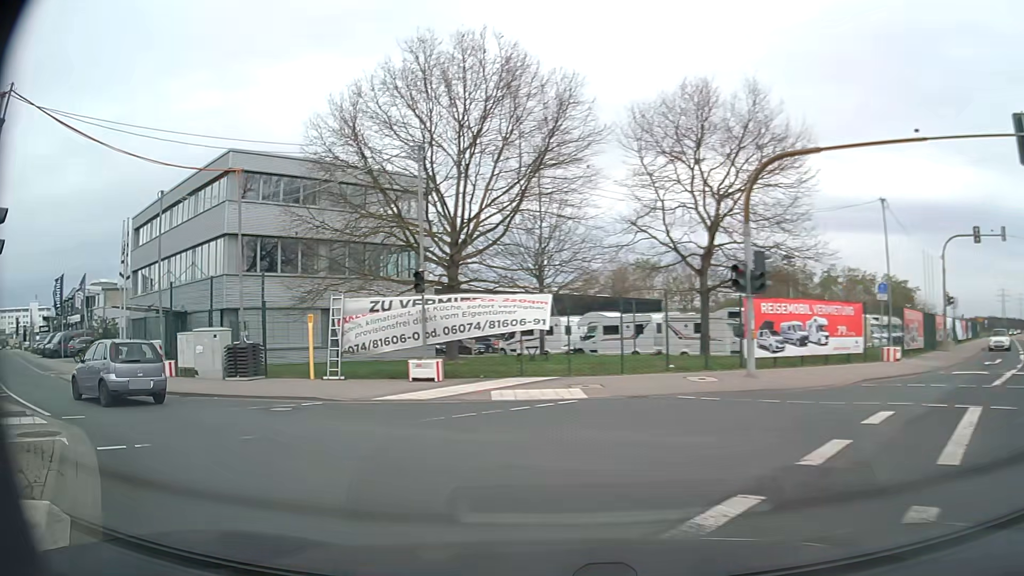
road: secondary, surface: asphalt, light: Day
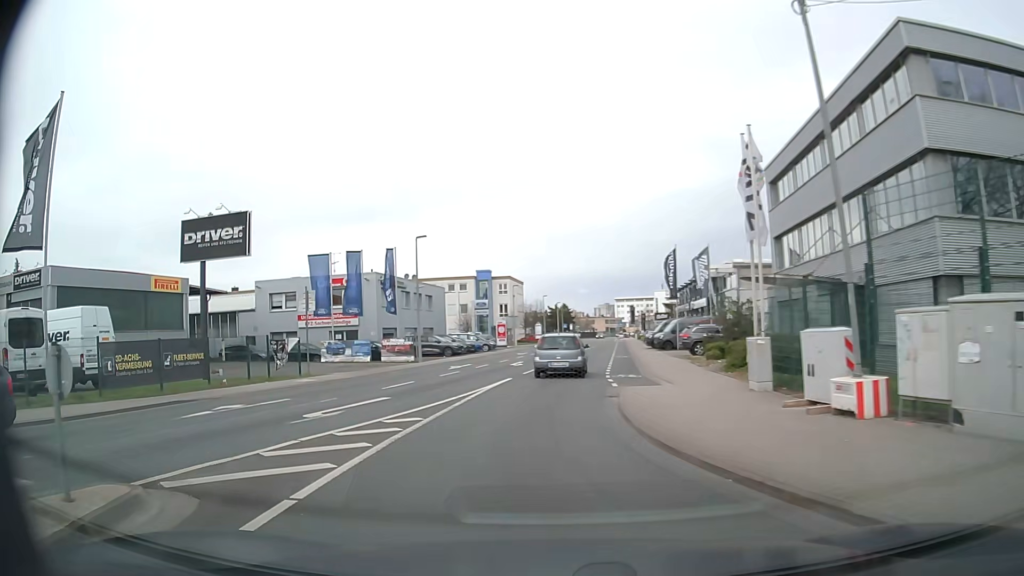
(-6.7, +12.1) m; -56°
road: tertiary
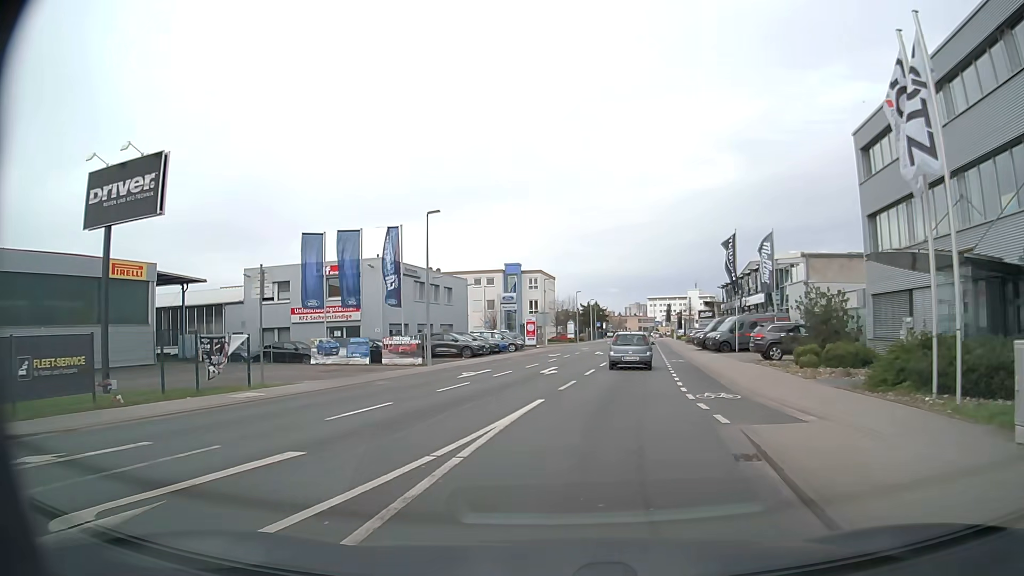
(-0.5, +7.9) m; -3°
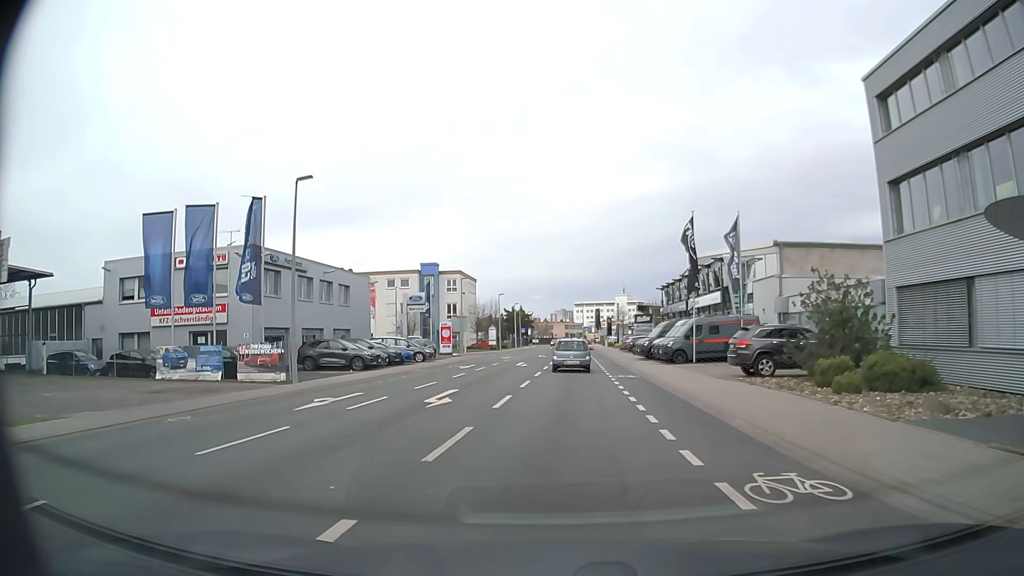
(+0.6, +8.9) m; +8°
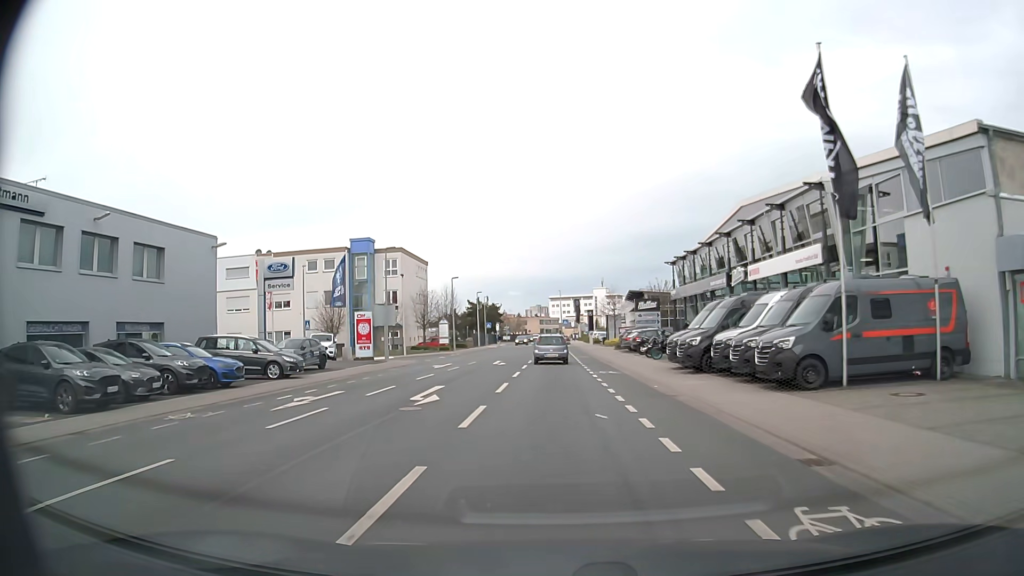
(+0.2, +21.8) m; +1°
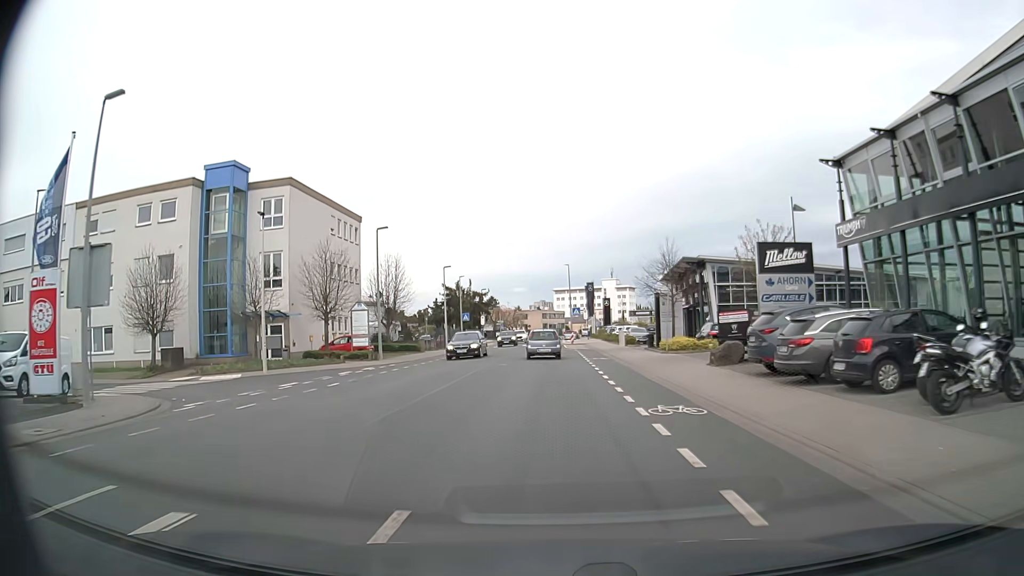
(0.0, +32.1) m; 0°
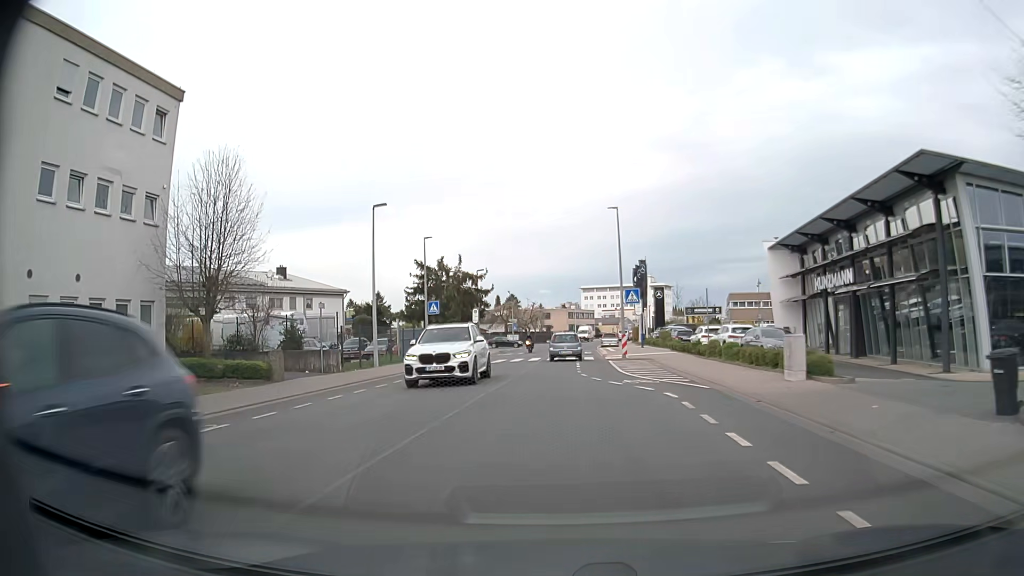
(-0.5, +31.8) m; -2°
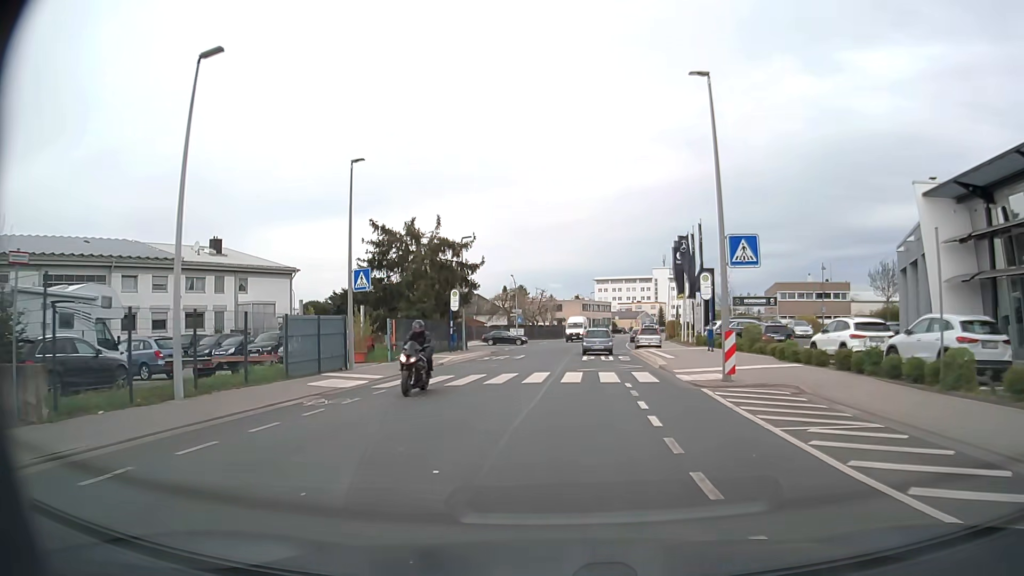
(-0.3, +18.6) m; -1°
(0, +10) (+1, +20) (+1, +30) (+2, +40) (+2, +50) (+3, +60) (+5, +70) (+6, +80) (+8, +90) (+10, +99) m
